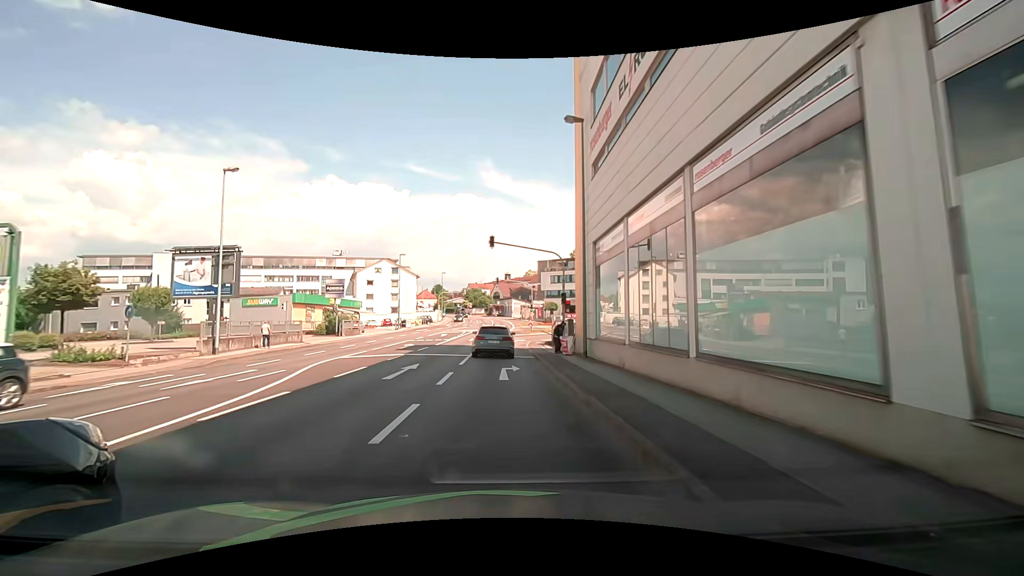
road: tertiary_link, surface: asphalt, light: Day
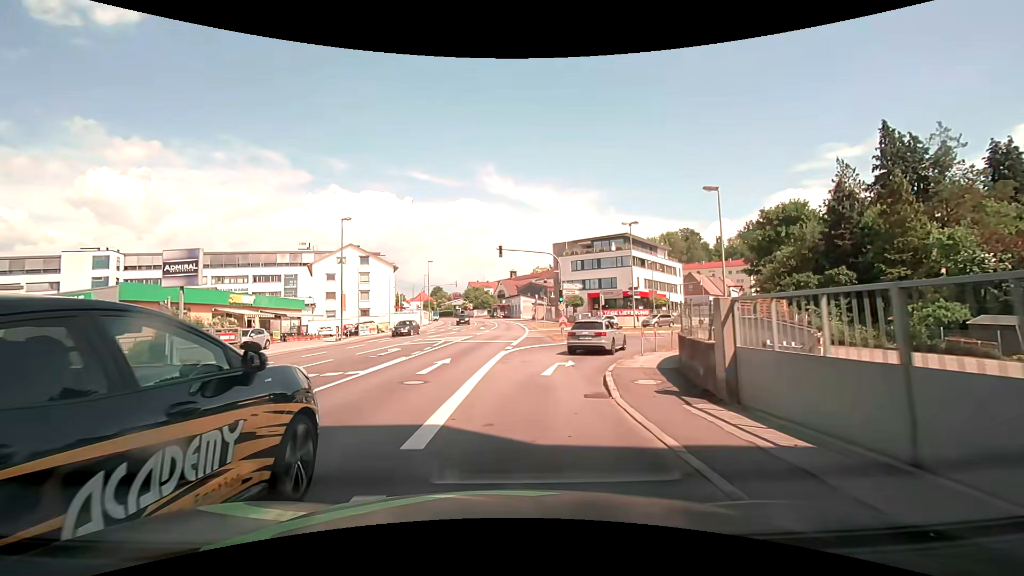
(+0.2, +26.0) m; 0°
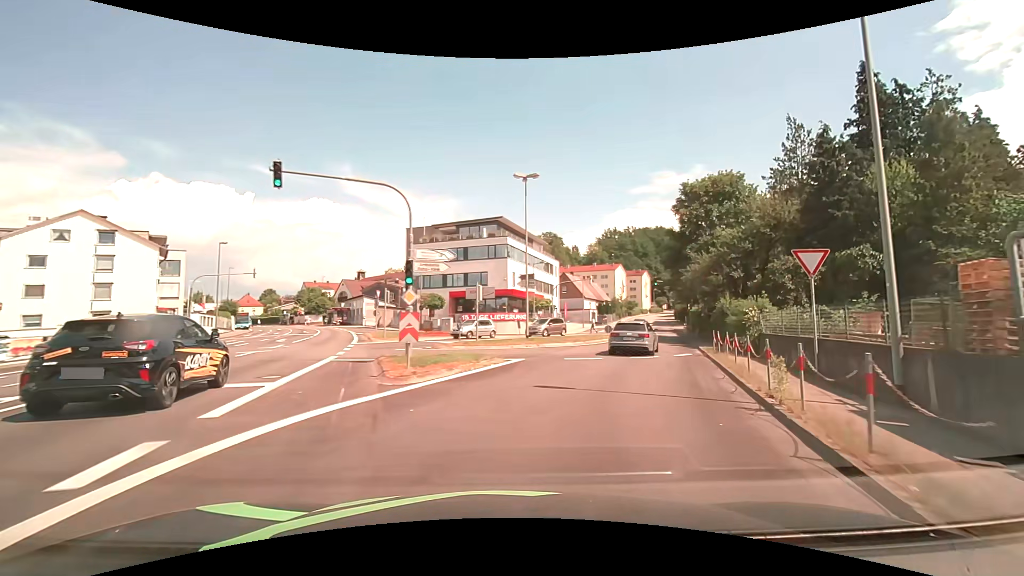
(+1.7, +18.4) m; +15°
(+1, +10) (+5, +19) (+8, +29) (+12, +38) (+15, +47) (+18, +57) (+22, +66) (+25, +76) (+28, +85) (+31, +95) m
